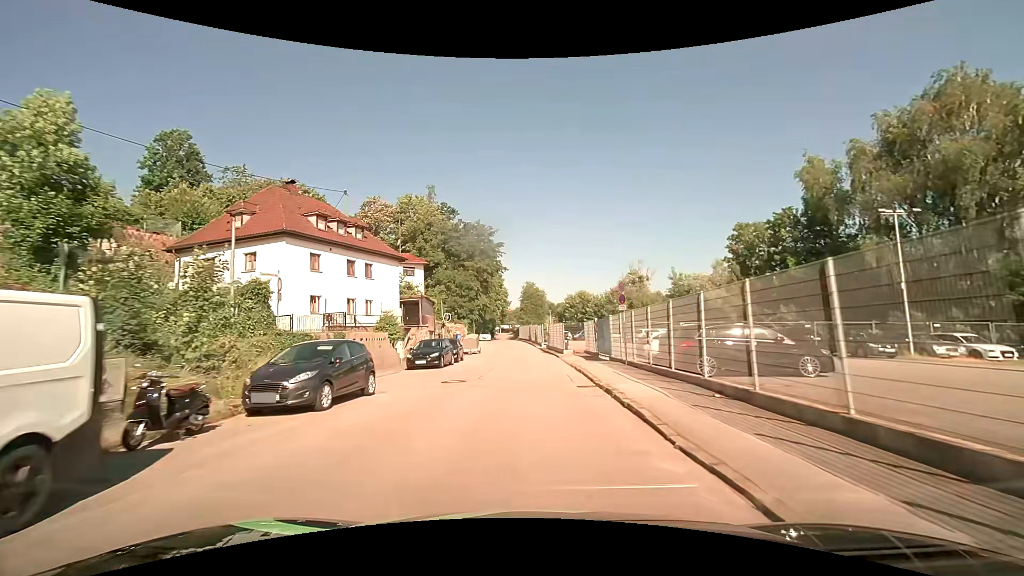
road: tertiary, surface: asphalt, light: Day
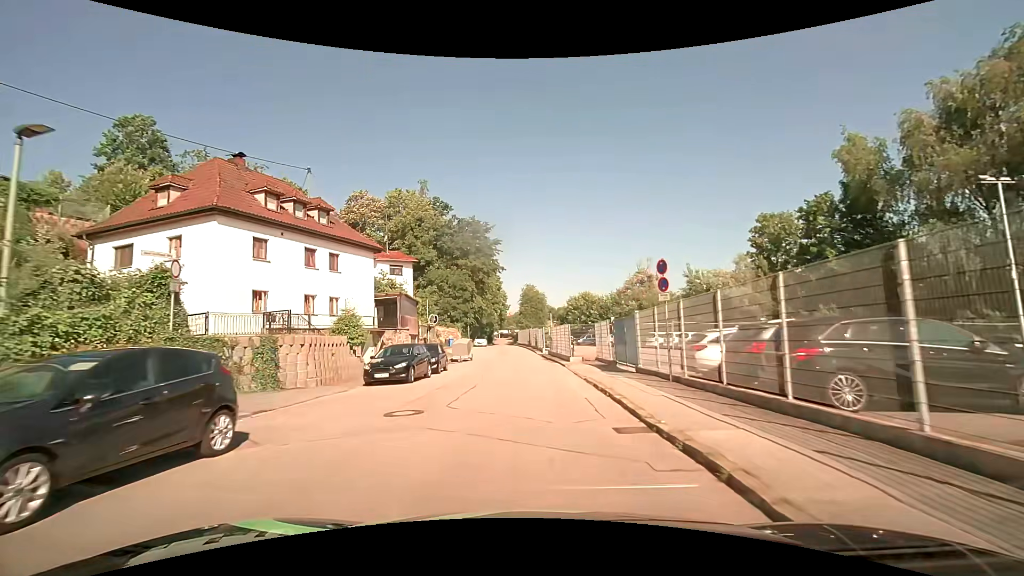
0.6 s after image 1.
(0.0, +6.2) m; 0°
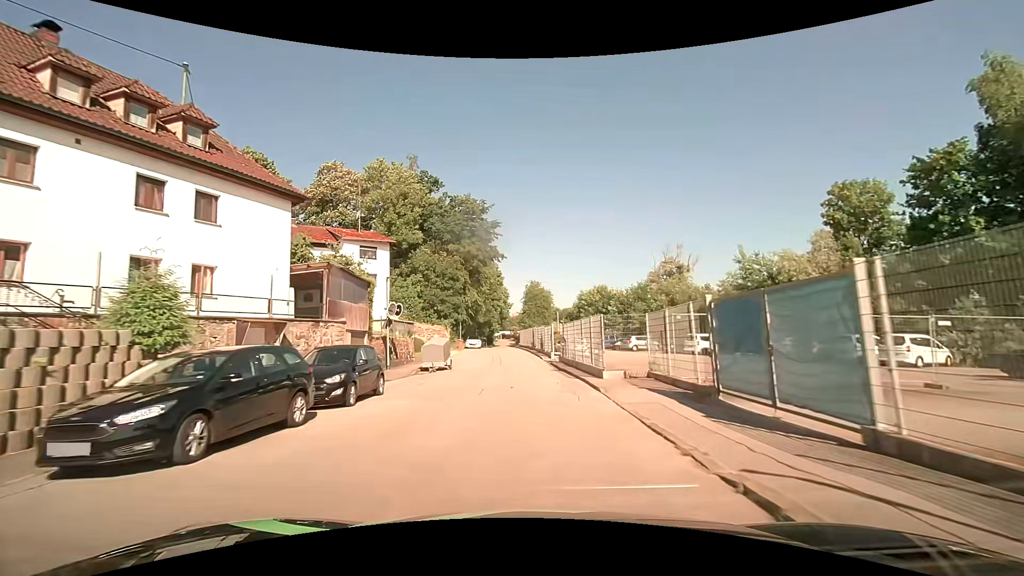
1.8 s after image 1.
(0.0, +12.2) m; 0°
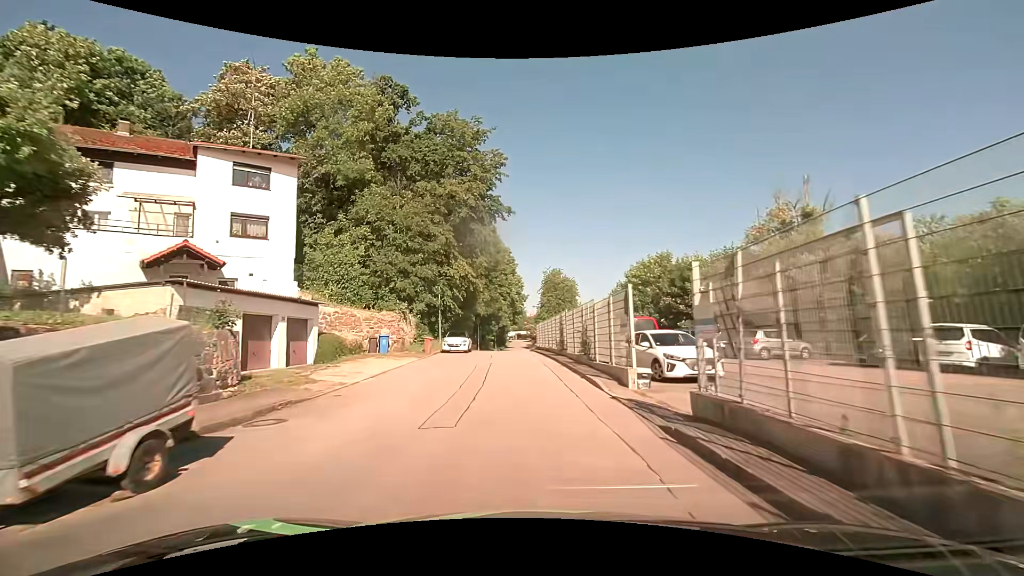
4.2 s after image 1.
(-0.4, +23.5) m; -2°
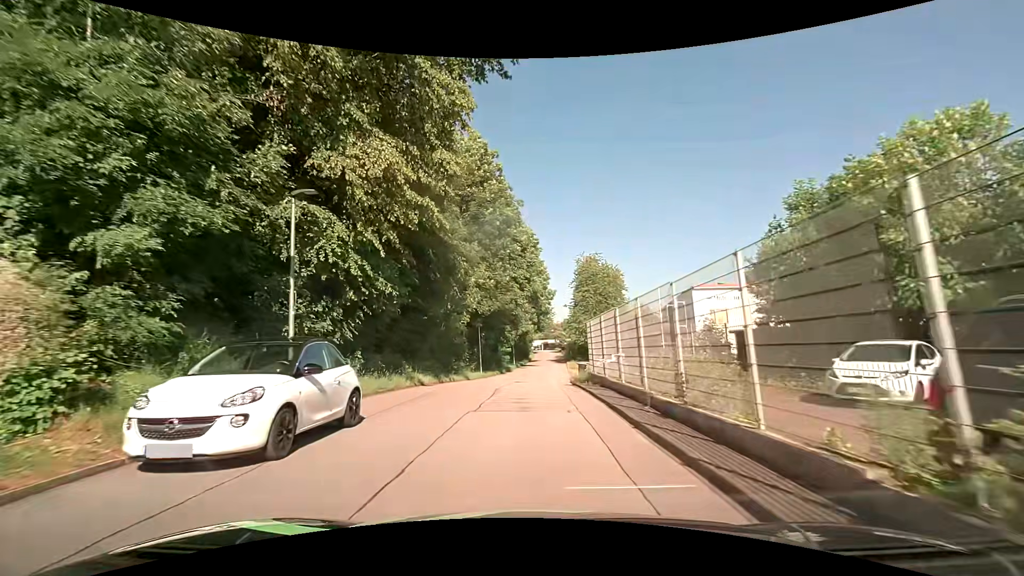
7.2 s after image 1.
(-0.6, +26.0) m; -2°
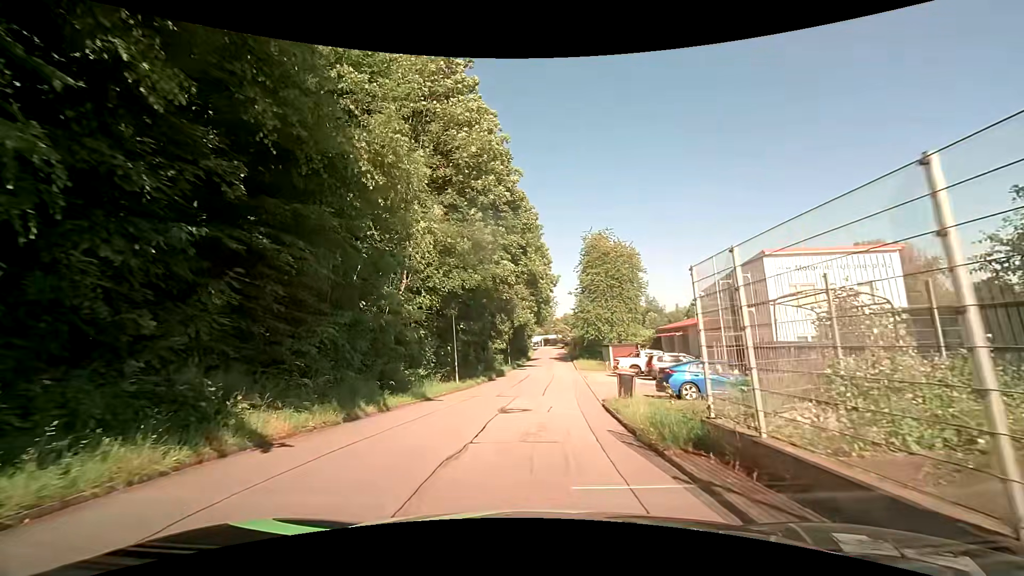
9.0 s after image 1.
(-0.1, +12.9) m; 0°
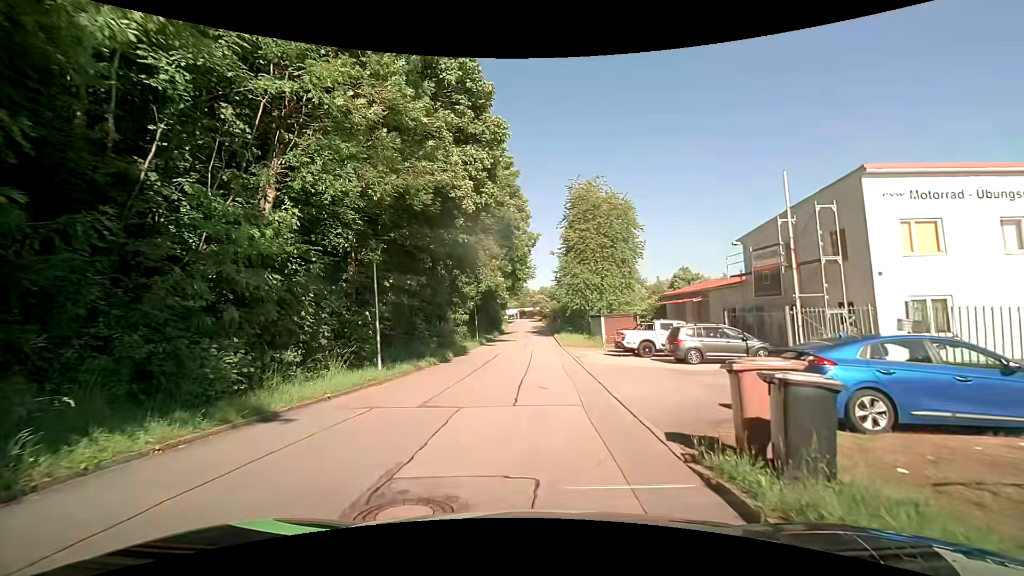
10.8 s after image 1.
(+0.1, +10.4) m; +2°
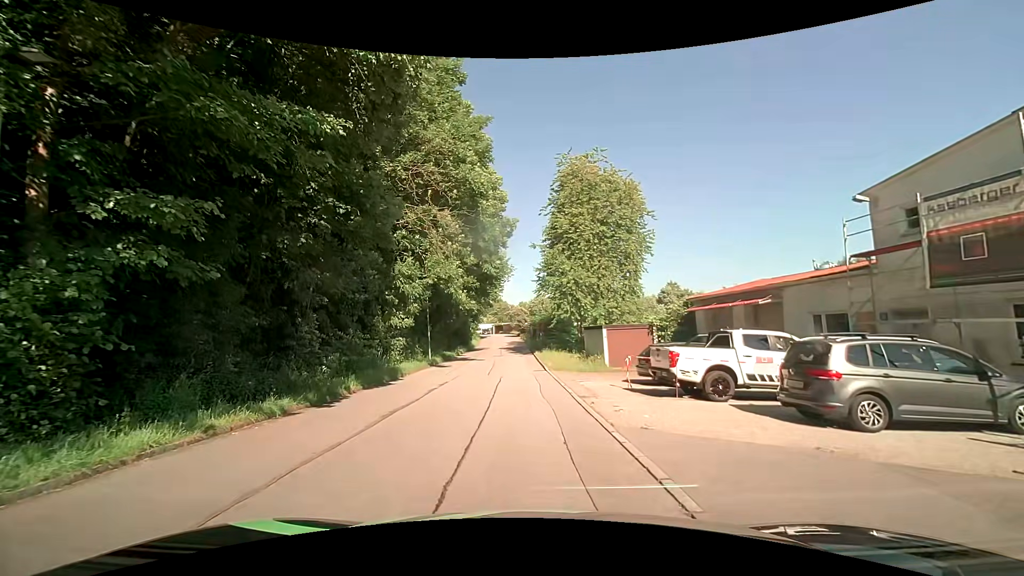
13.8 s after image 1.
(+0.2, +11.9) m; +3°
